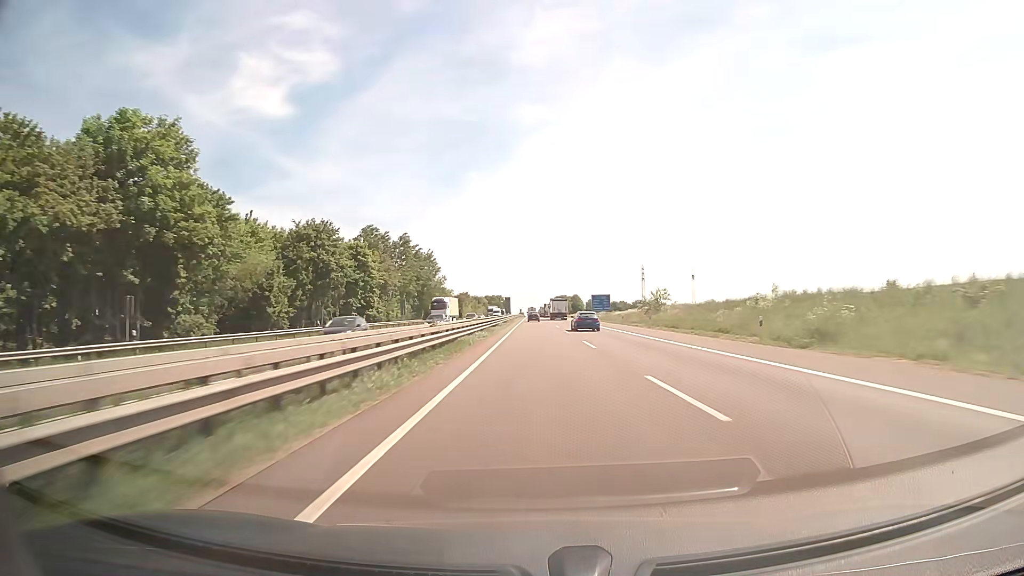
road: motorway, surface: asphalt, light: Day
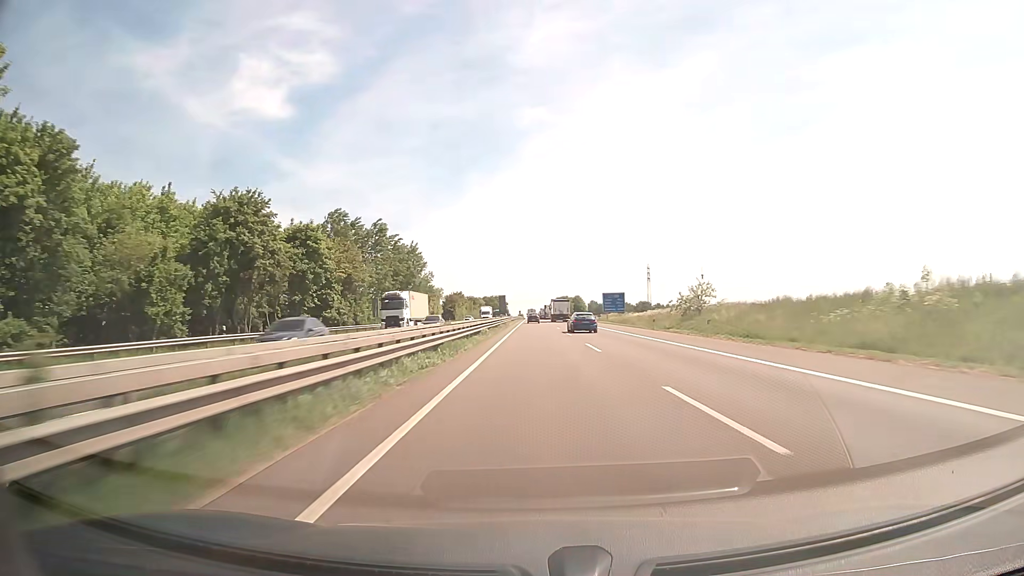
(0.0, +19.8) m; 0°
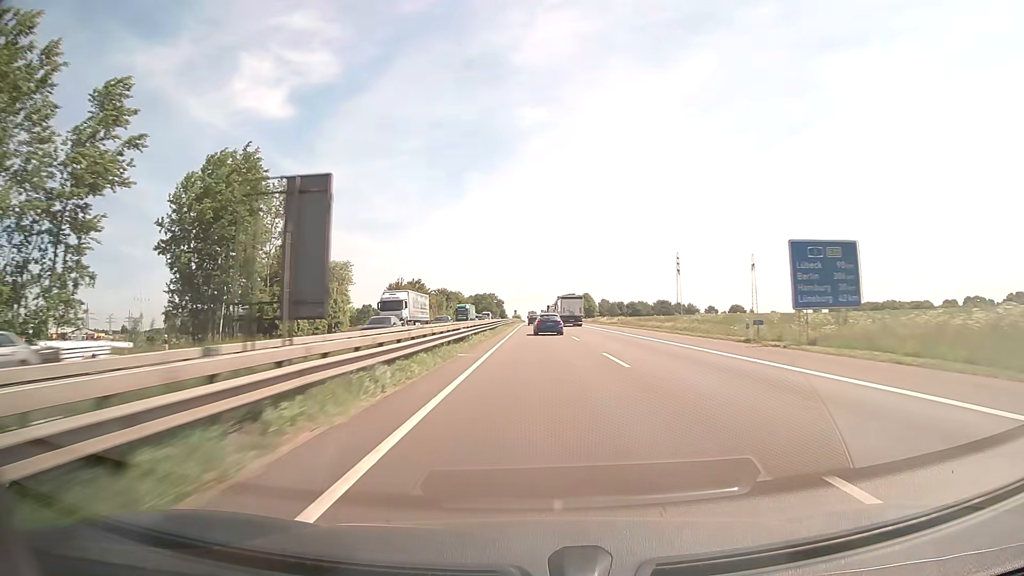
(-0.2, +78.2) m; 0°
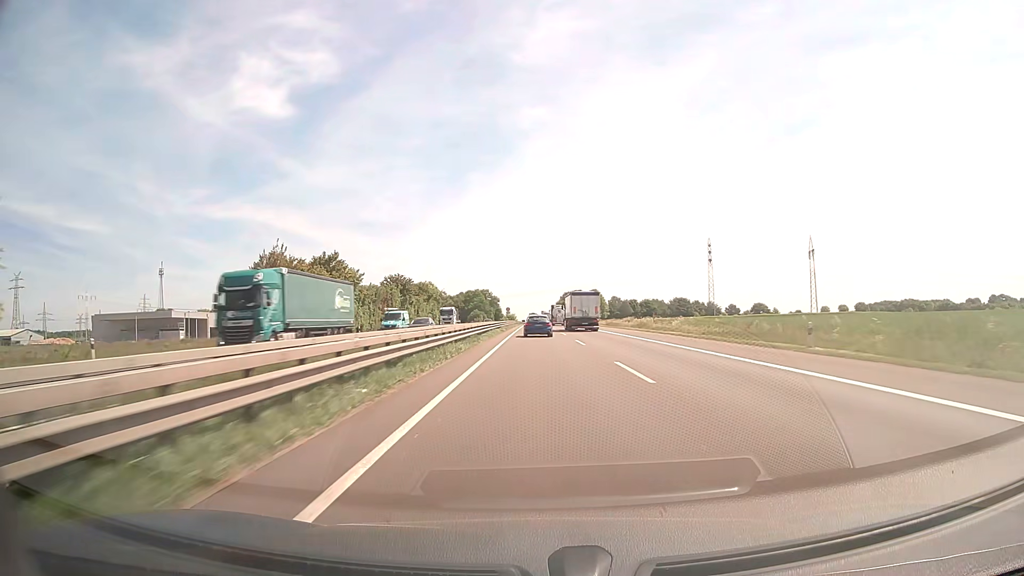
(+0.1, +57.1) m; 0°
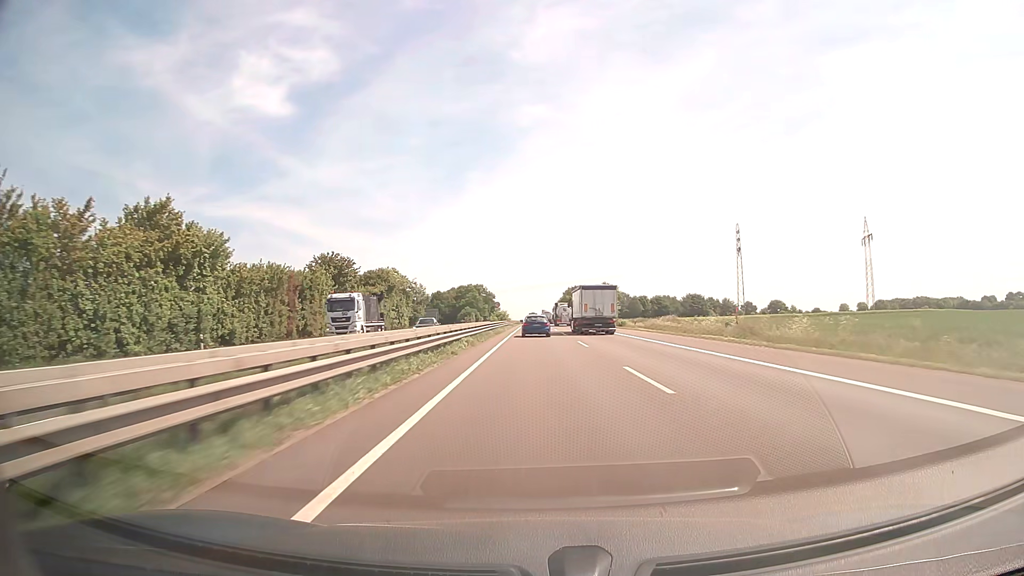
(0.0, +37.4) m; 0°
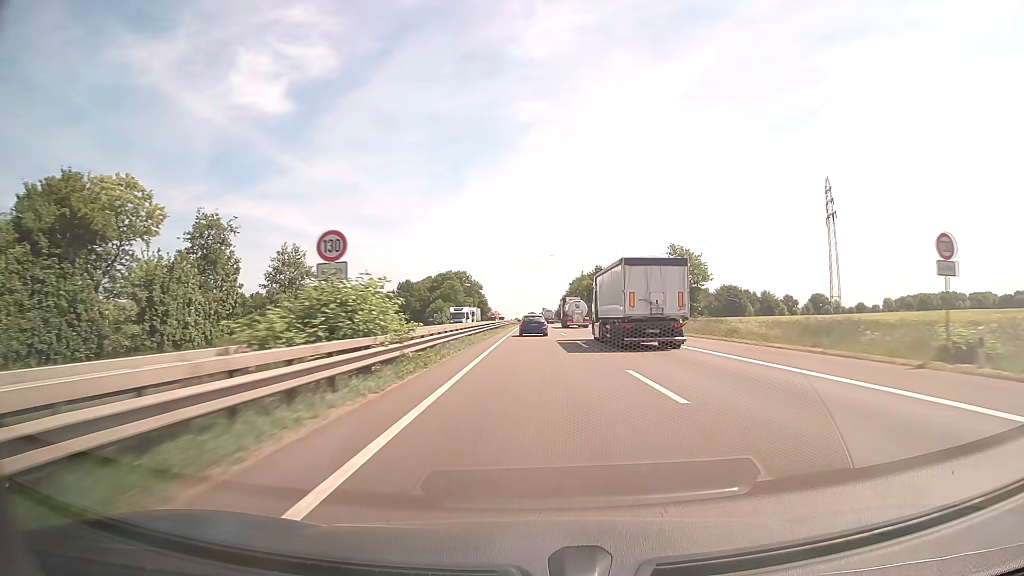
(+0.1, +73.0) m; 0°
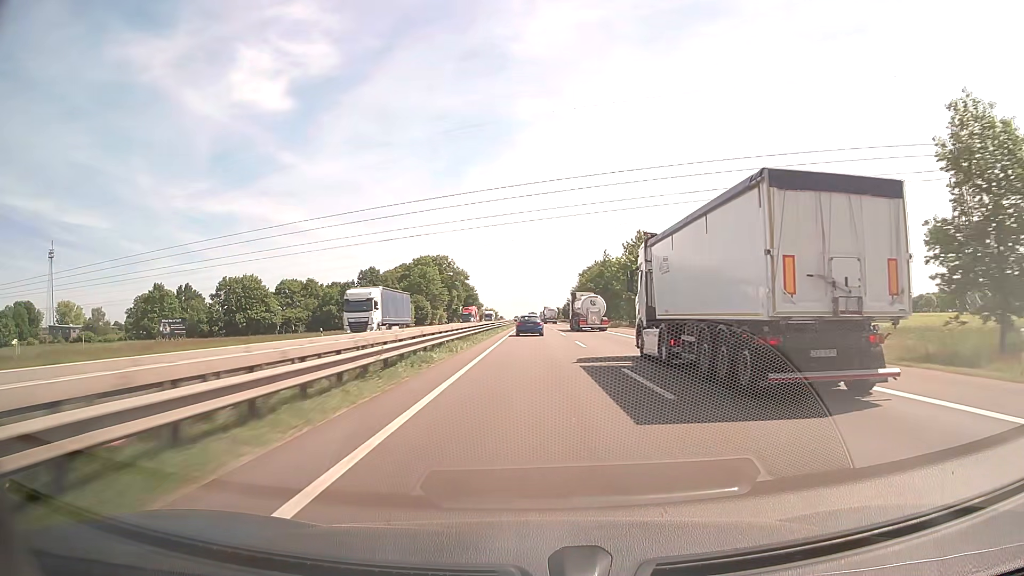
(0.0, +53.3) m; 0°
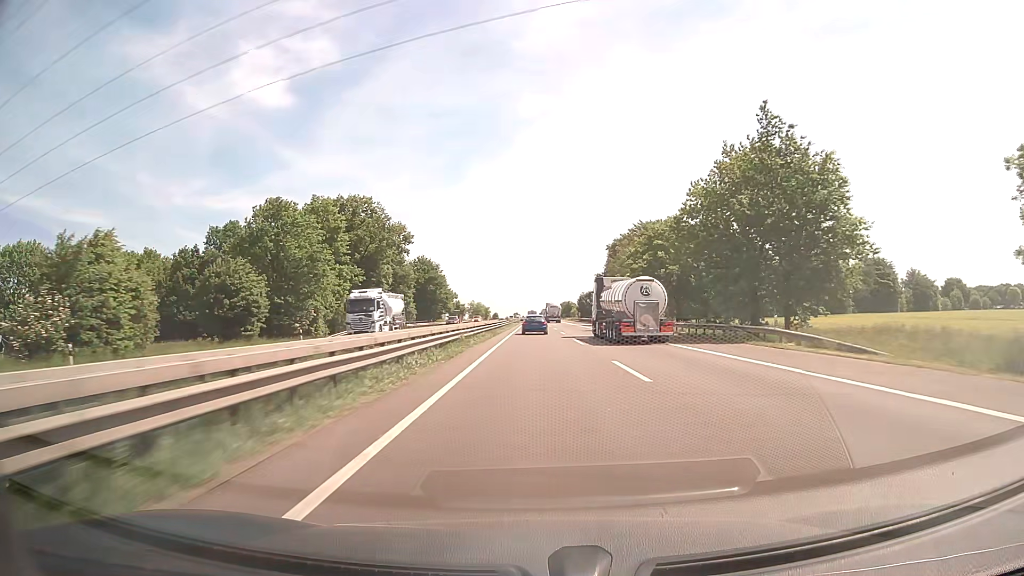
(0.0, +86.9) m; 0°
(0, +10) (0, +20) (0, +30) (0, +40) (0, +50) (0, +60) (0, +70) (0, +80) (0, +90) (0, +100) m
